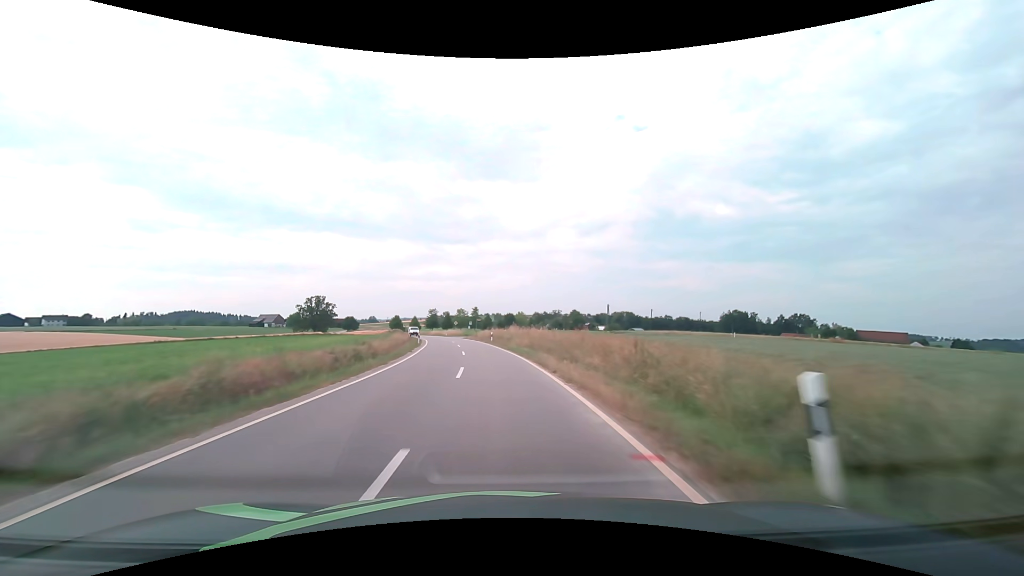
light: Day
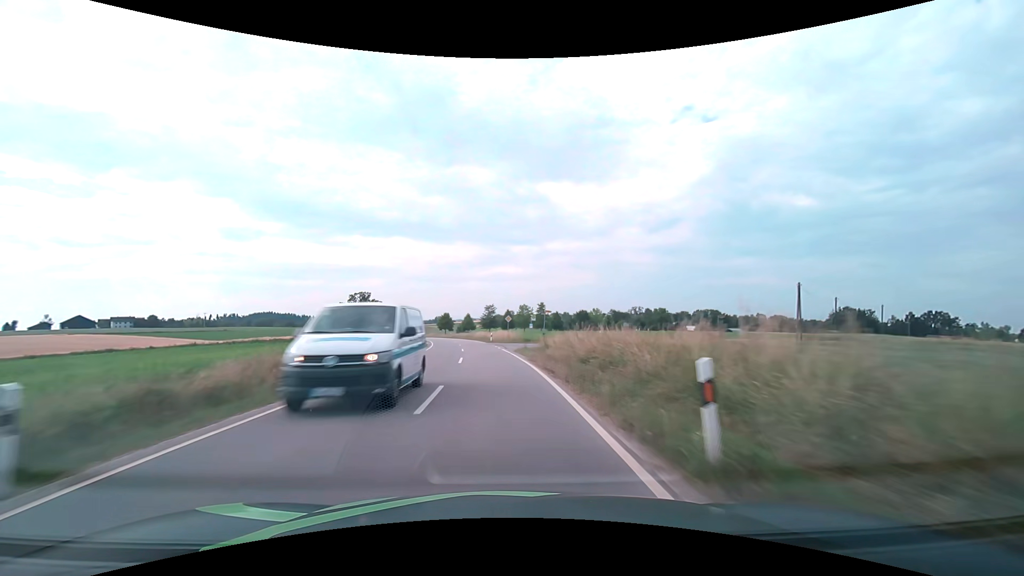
(-3.0, +42.4) m; -8°
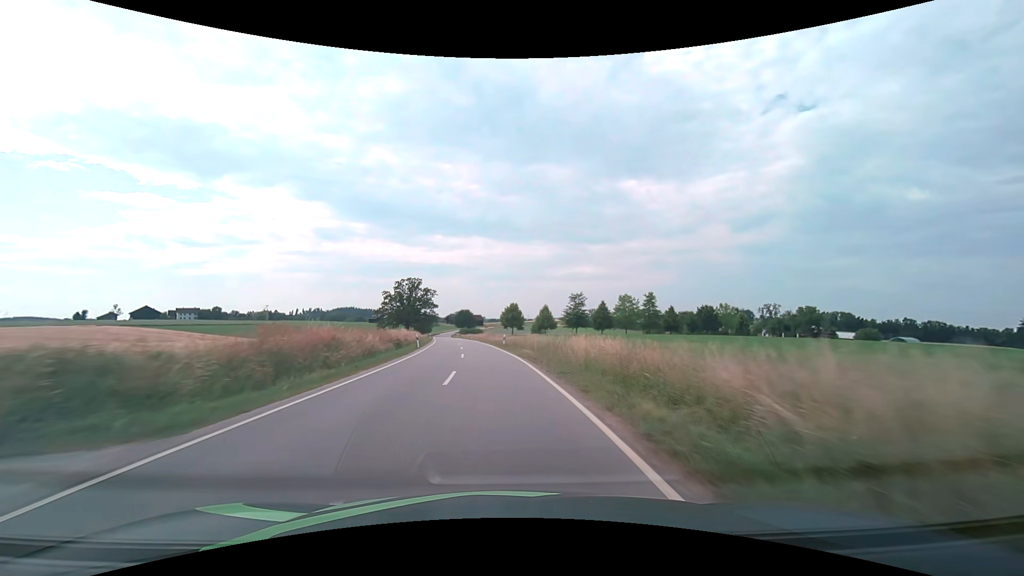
(-4.4, +56.6) m; -9°
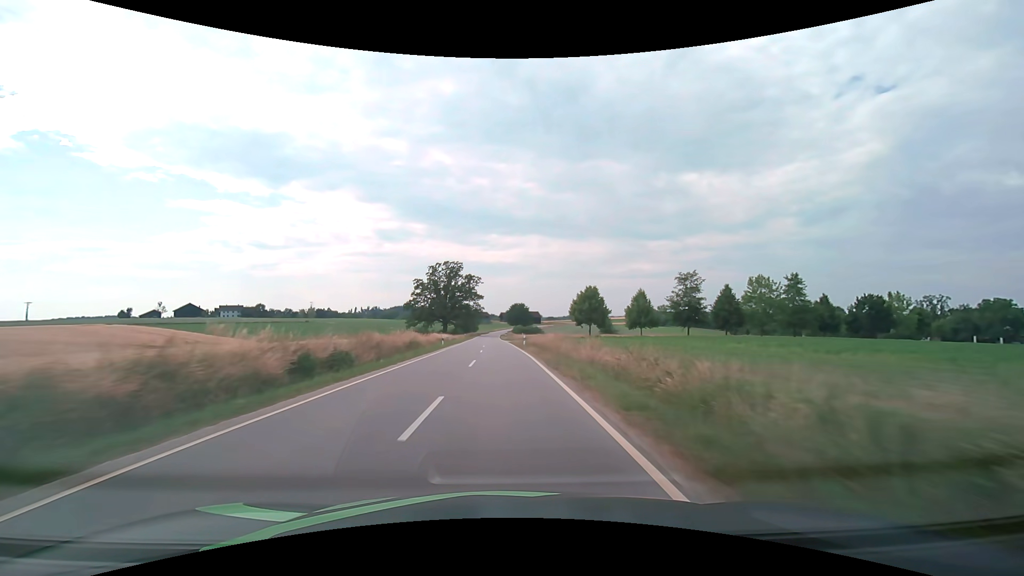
(-2.6, +42.6) m; -6°
